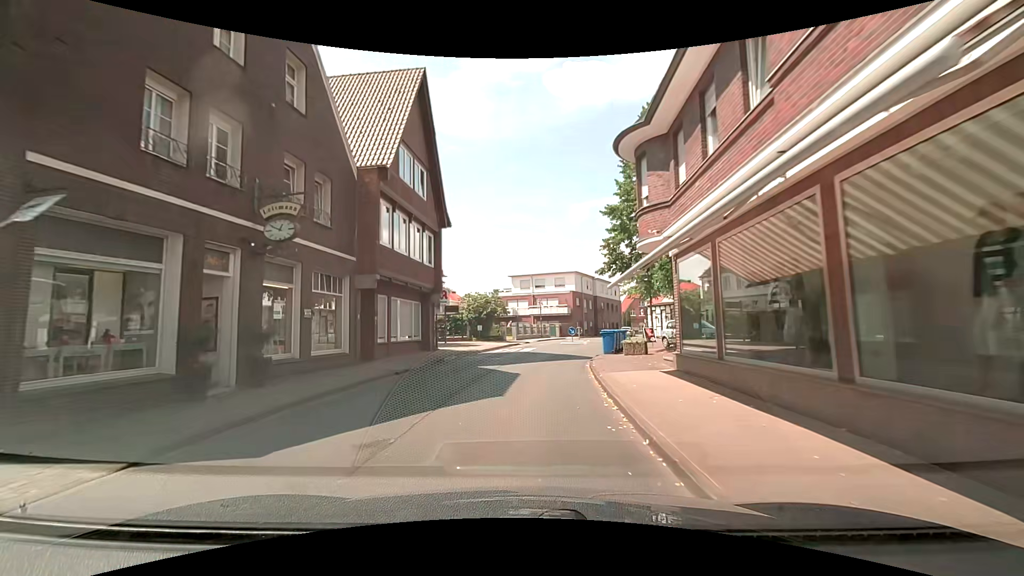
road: secondary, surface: asphalt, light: Day
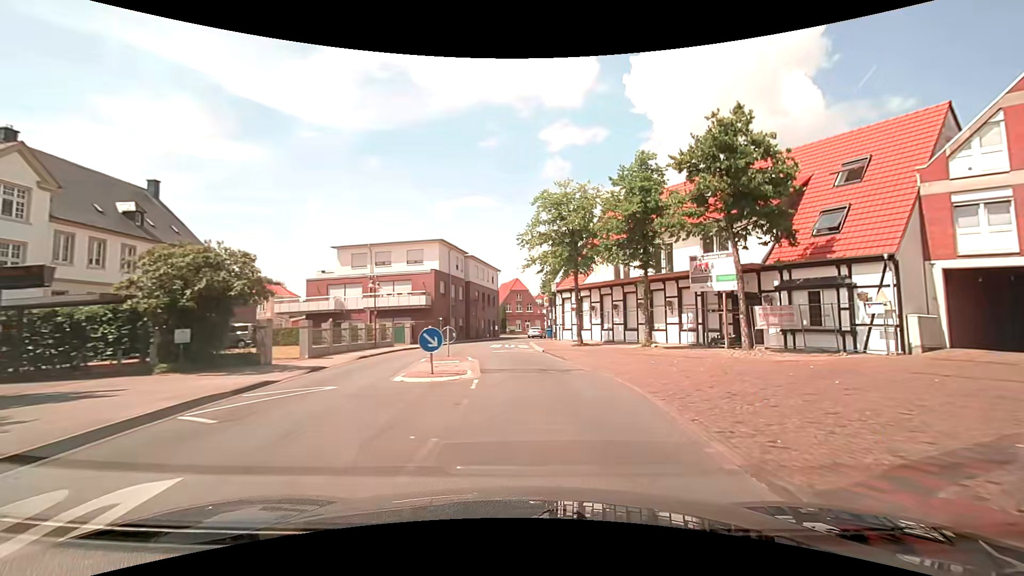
(+2.8, +26.7) m; +17°
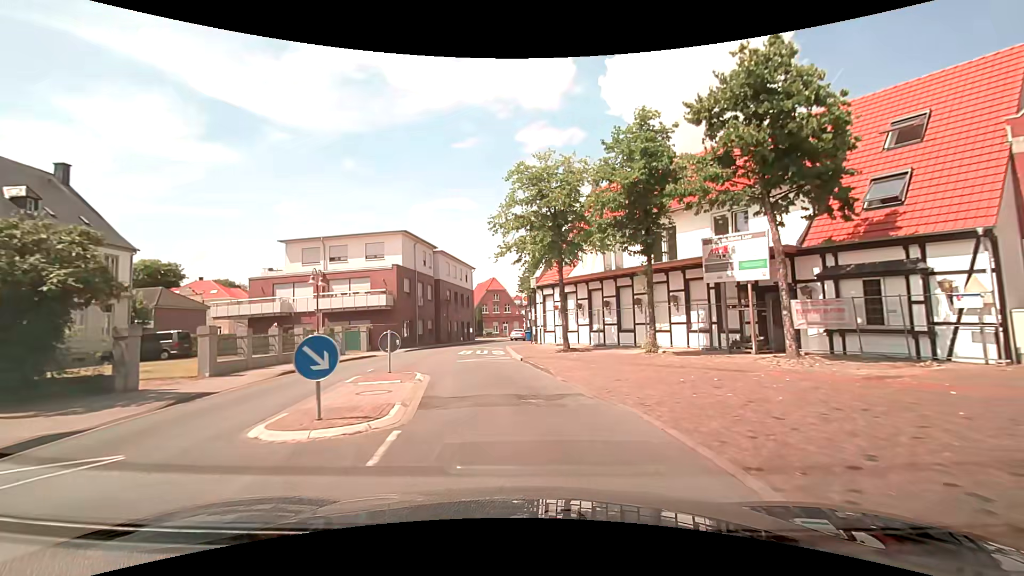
(+0.2, +5.4) m; +3°
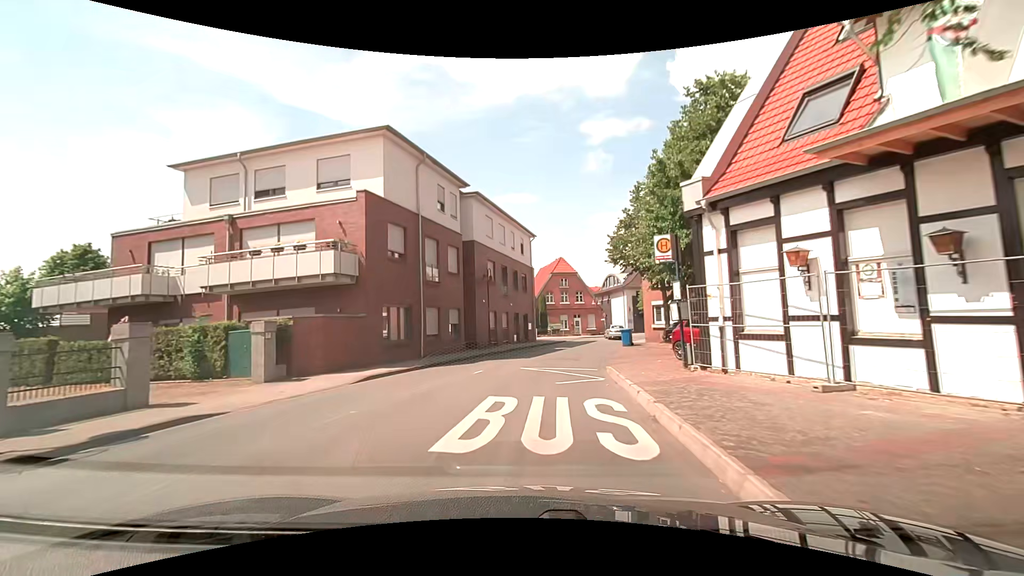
(-1.5, +21.4) m; -7°
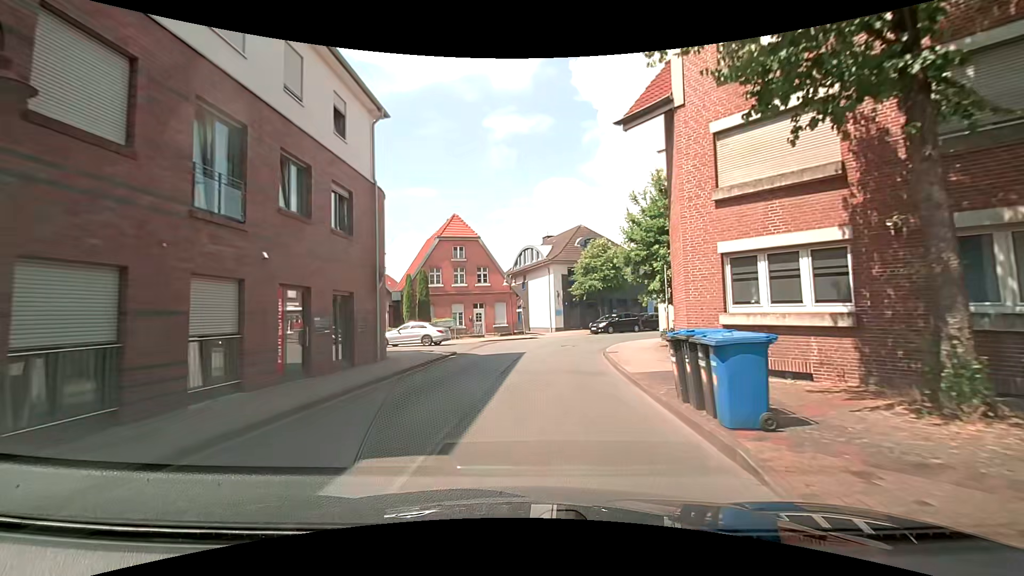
(+2.1, +25.4) m; +11°
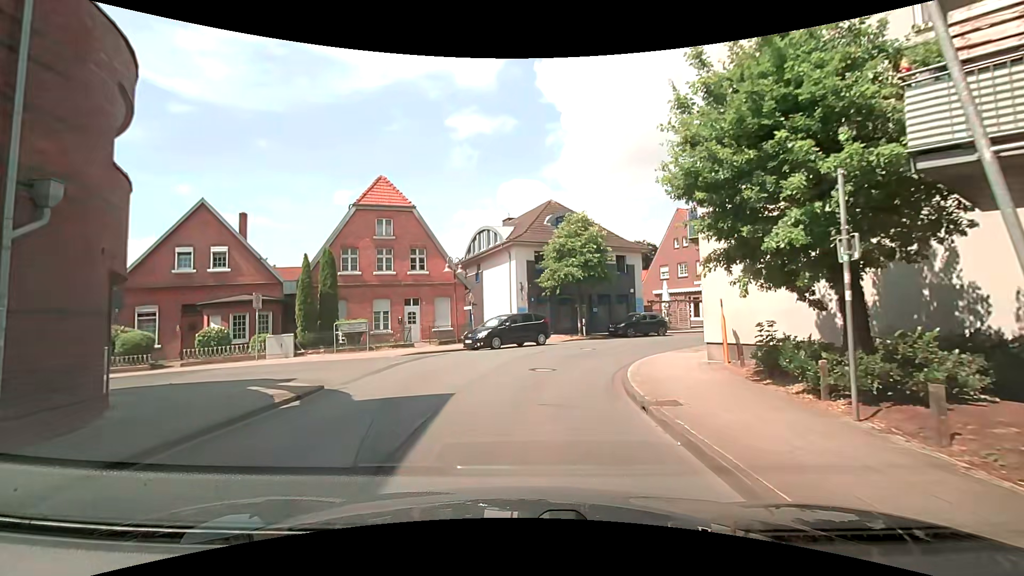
(+0.4, +11.5) m; +6°
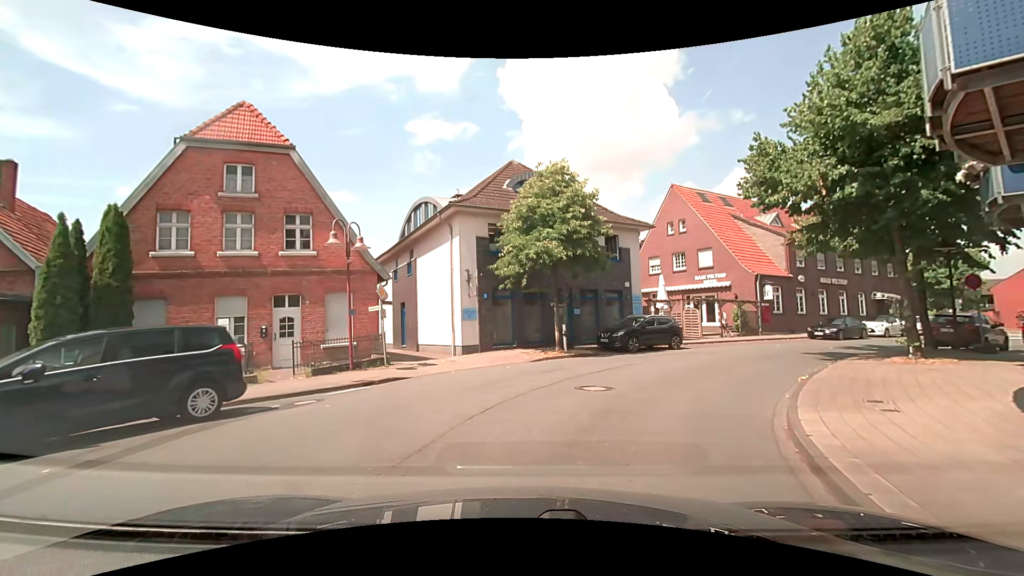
(-0.2, +11.3) m; +2°
